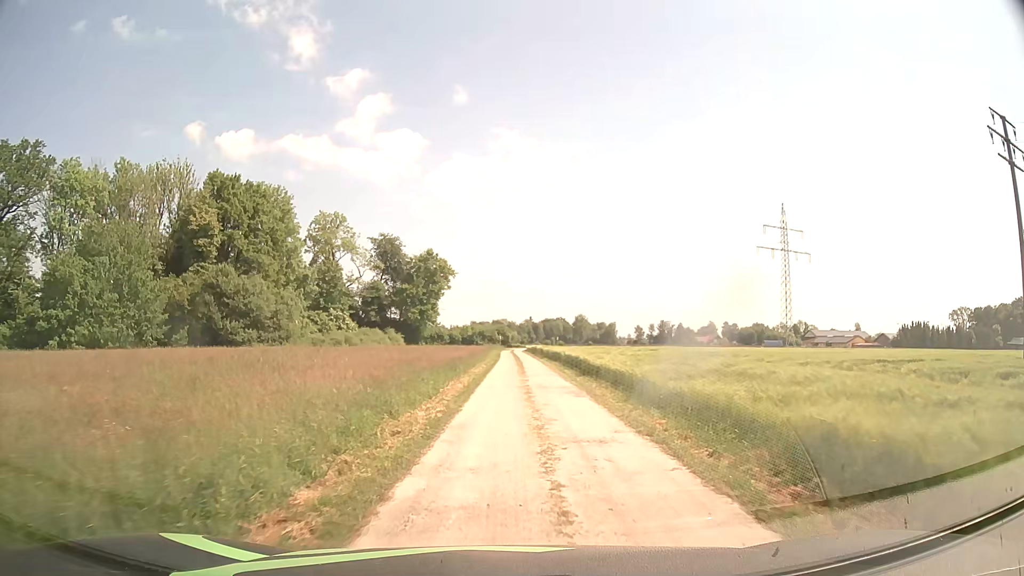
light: Day
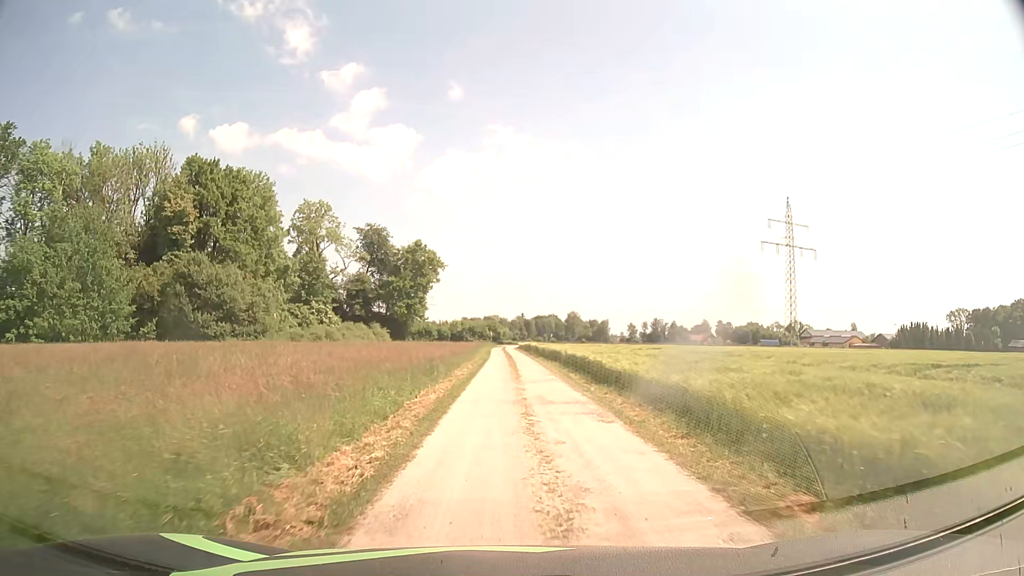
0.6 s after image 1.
(+0.1, +5.7) m; +2°
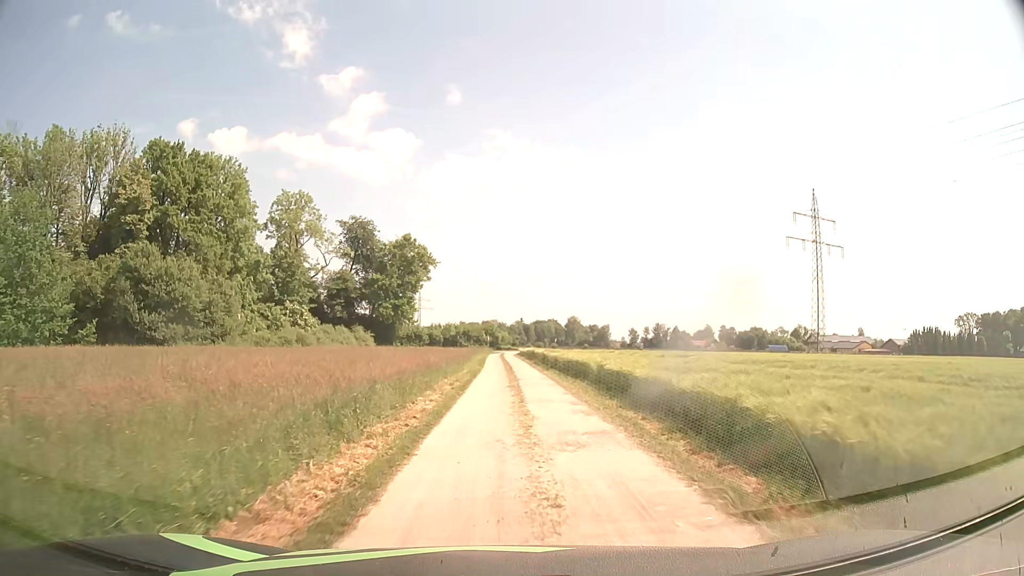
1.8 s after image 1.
(-0.1, +11.7) m; -1°
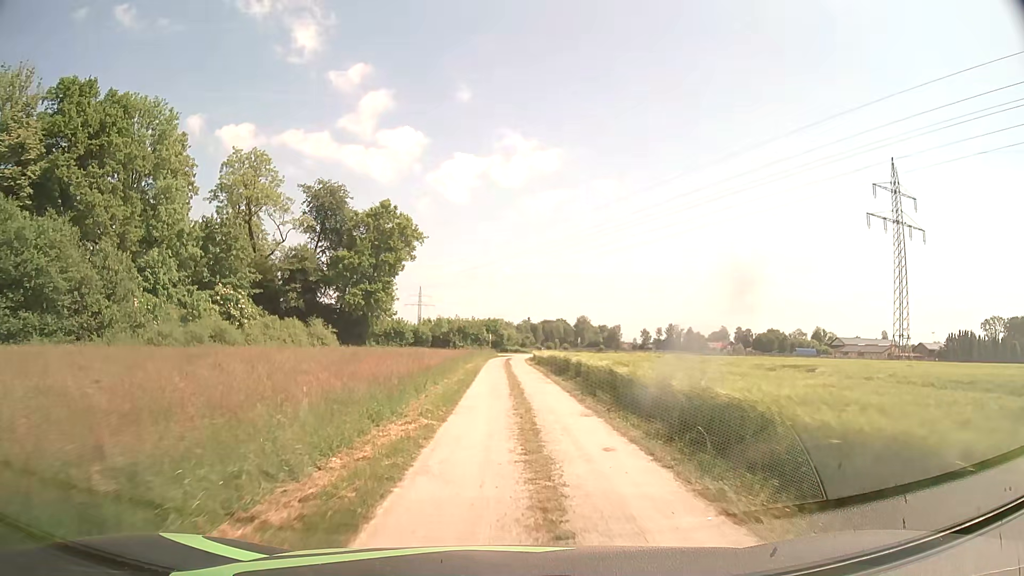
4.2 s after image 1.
(+0.1, +24.0) m; 0°
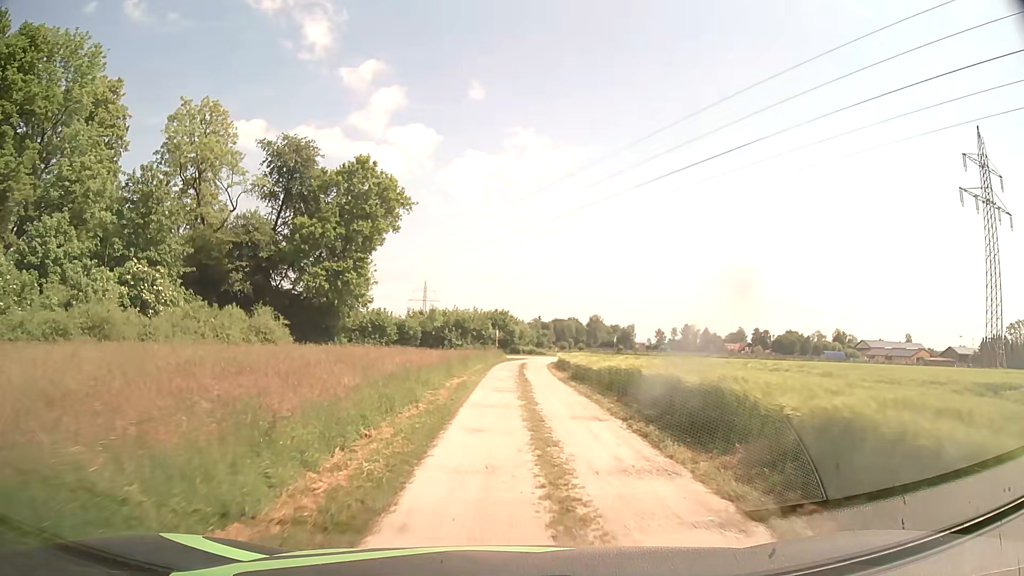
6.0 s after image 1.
(-0.3, +18.5) m; -1°
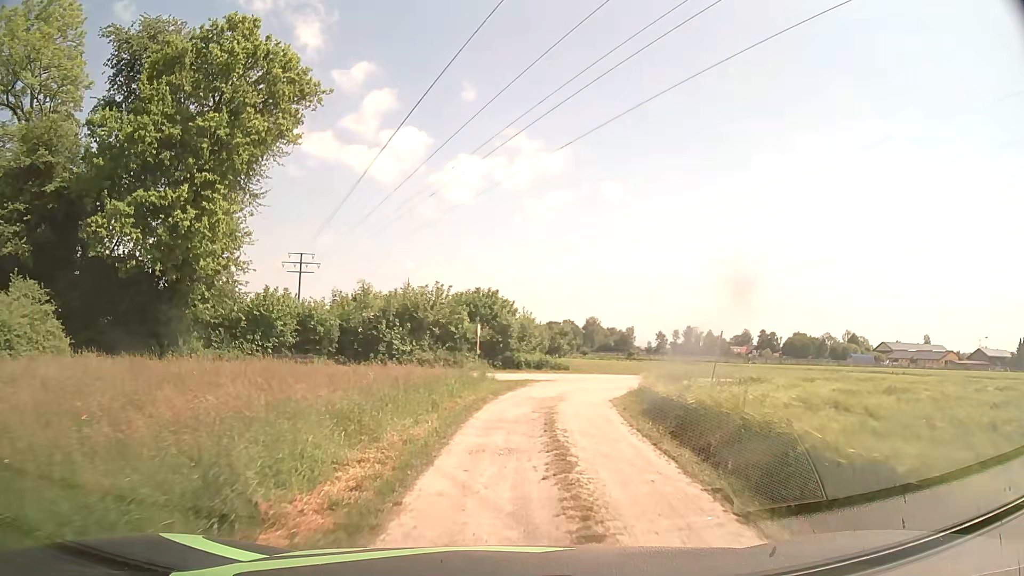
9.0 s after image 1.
(+0.2, +28.6) m; 0°
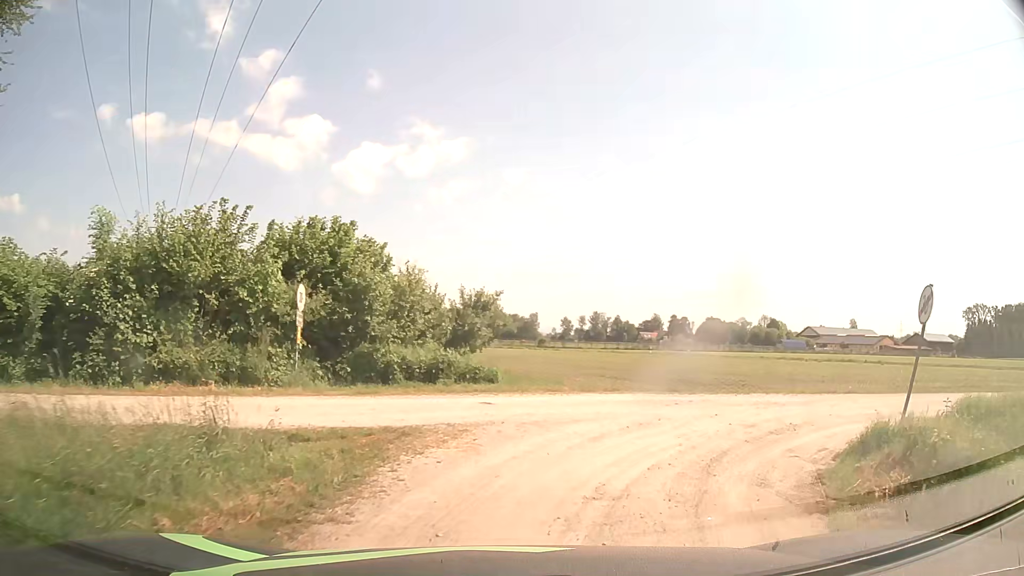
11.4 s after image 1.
(+1.1, +17.8) m; +10°
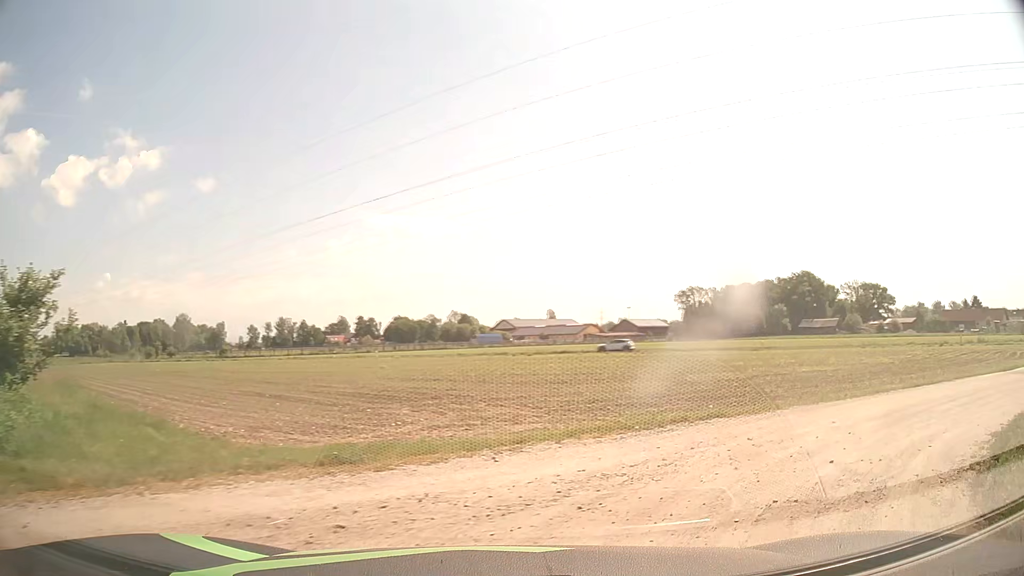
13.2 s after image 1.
(+1.4, +8.7) m; +27°
